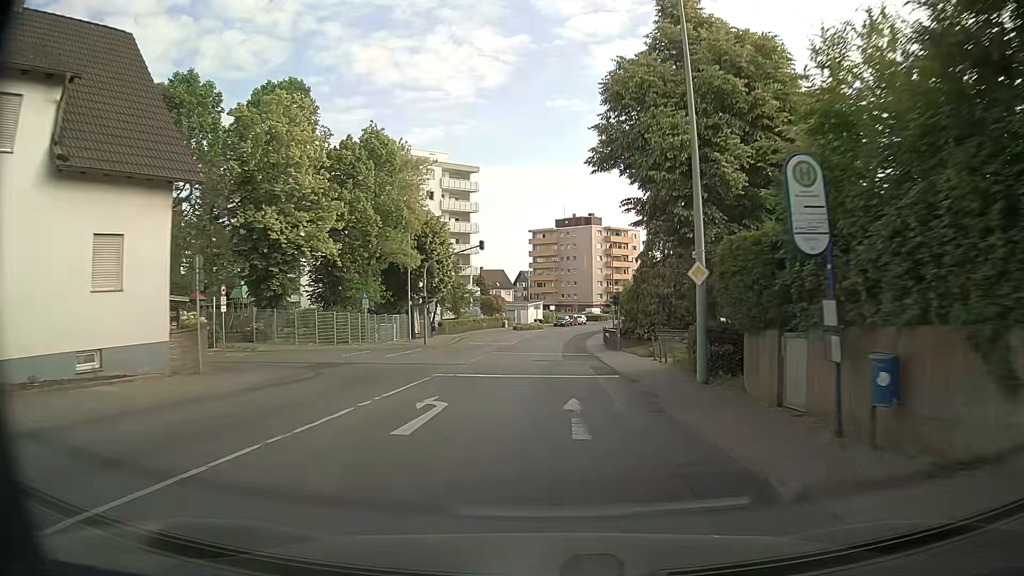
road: secondary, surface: asphalt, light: Day
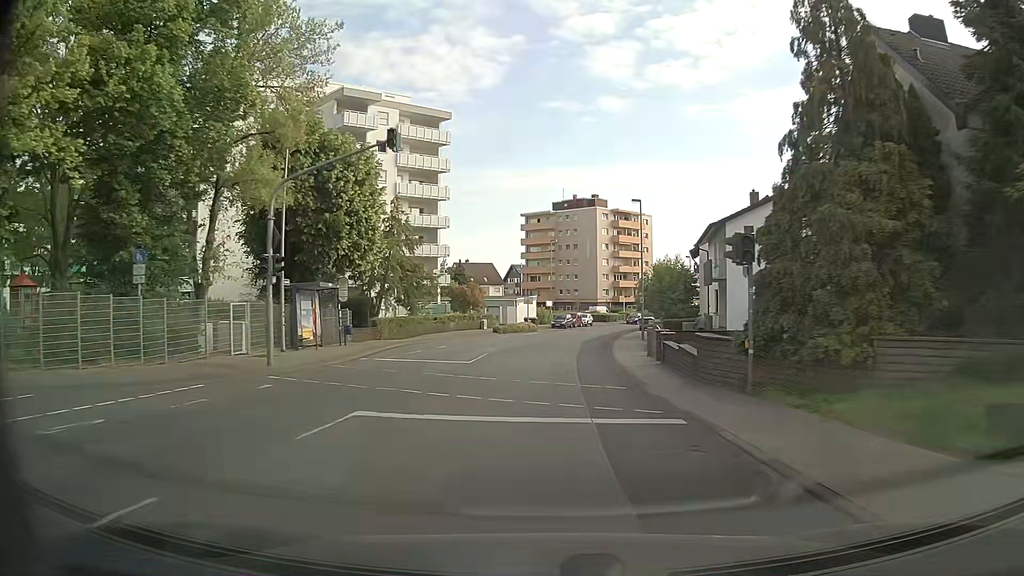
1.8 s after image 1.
(-0.1, +25.6) m; 0°
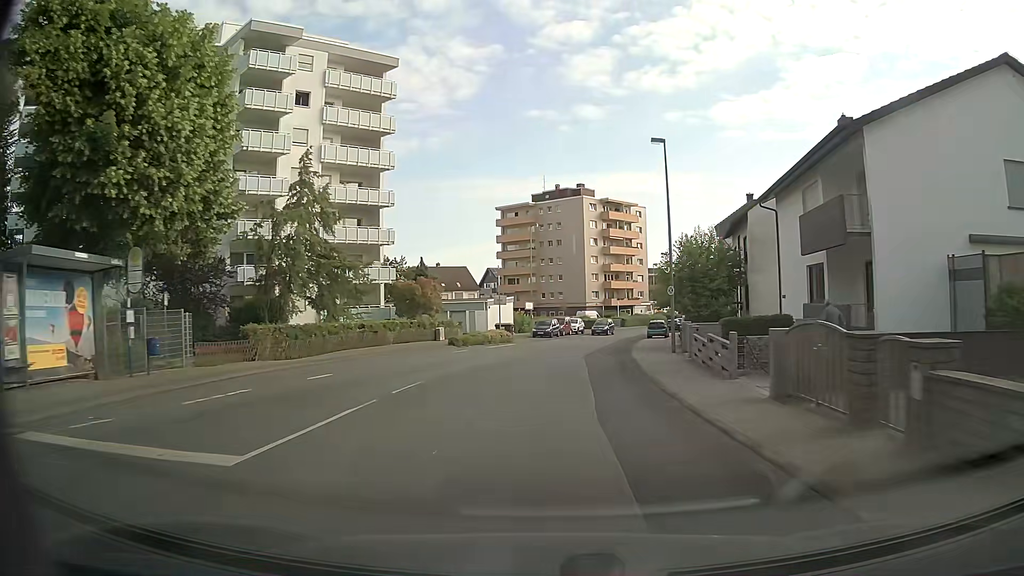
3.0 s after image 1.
(+0.2, +17.7) m; +1°
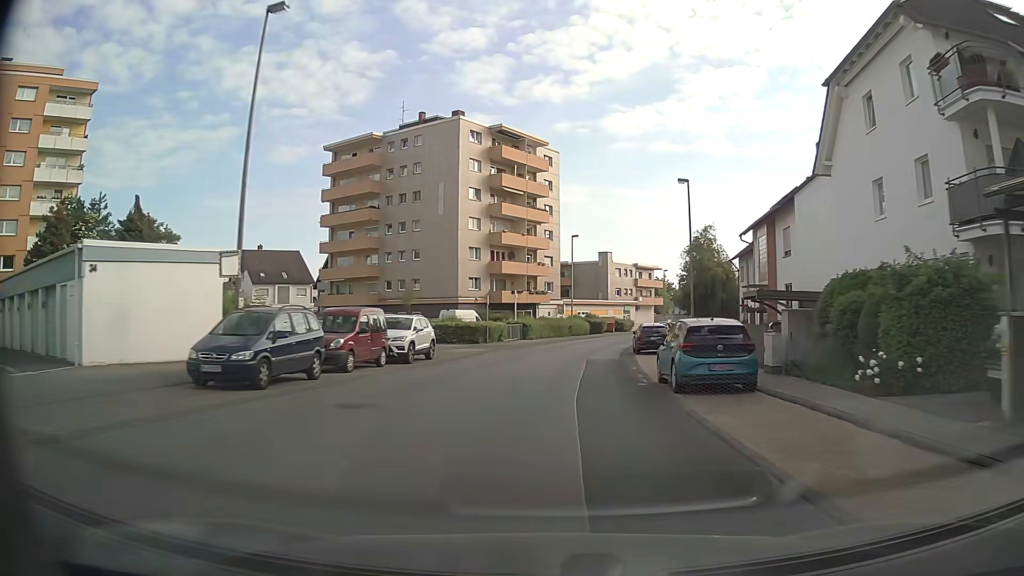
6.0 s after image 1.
(+4.1, +45.1) m; +10°
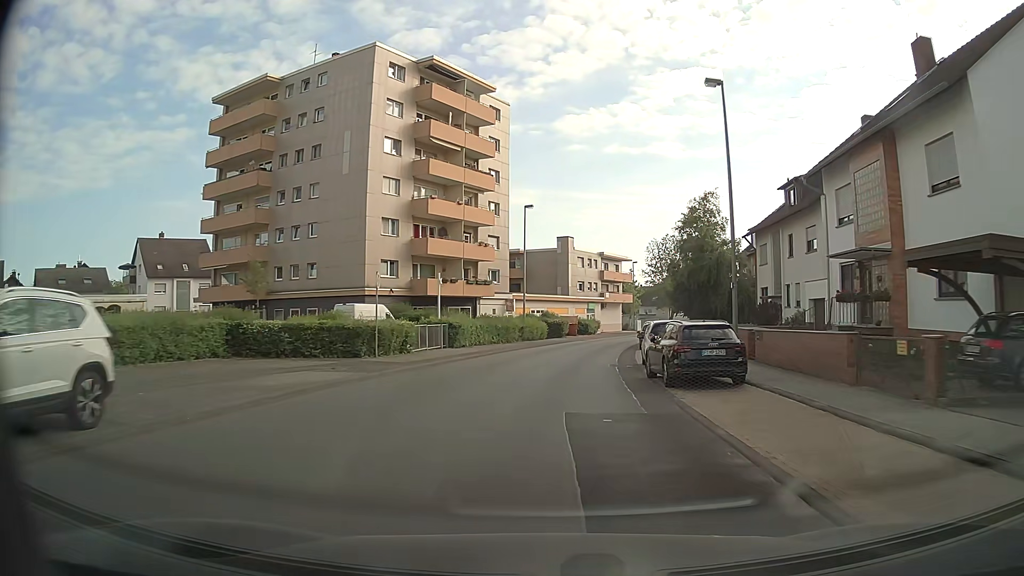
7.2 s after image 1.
(+0.7, +17.9) m; +4°
(0, +10) (+1, +20) (+2, +30) (+3, +40) (+5, +50) (+7, +59) (+10, +69) (+13, +79) (+17, +88) (+20, +97) m
